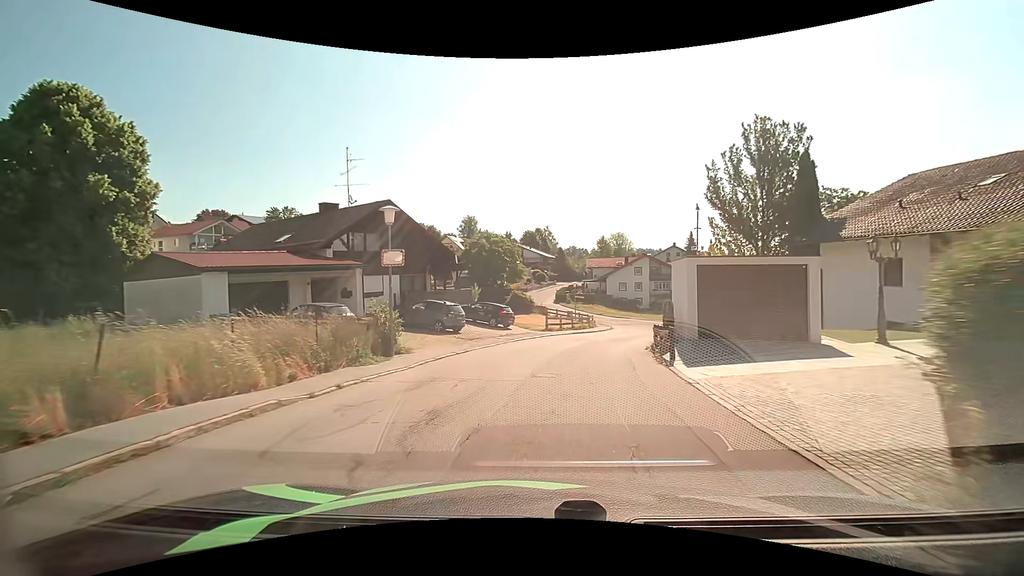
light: Day
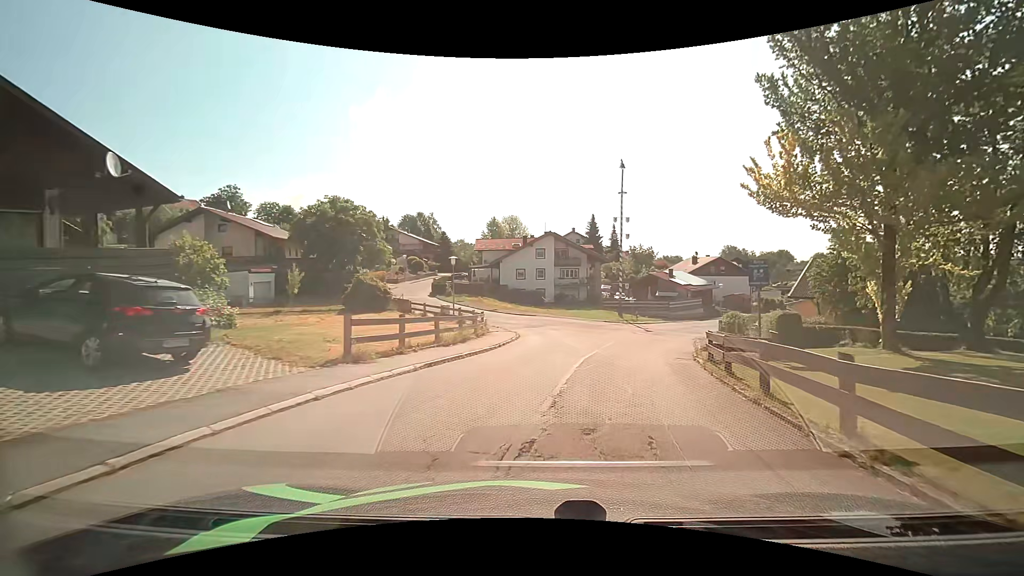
(+1.9, +22.9) m; +12°
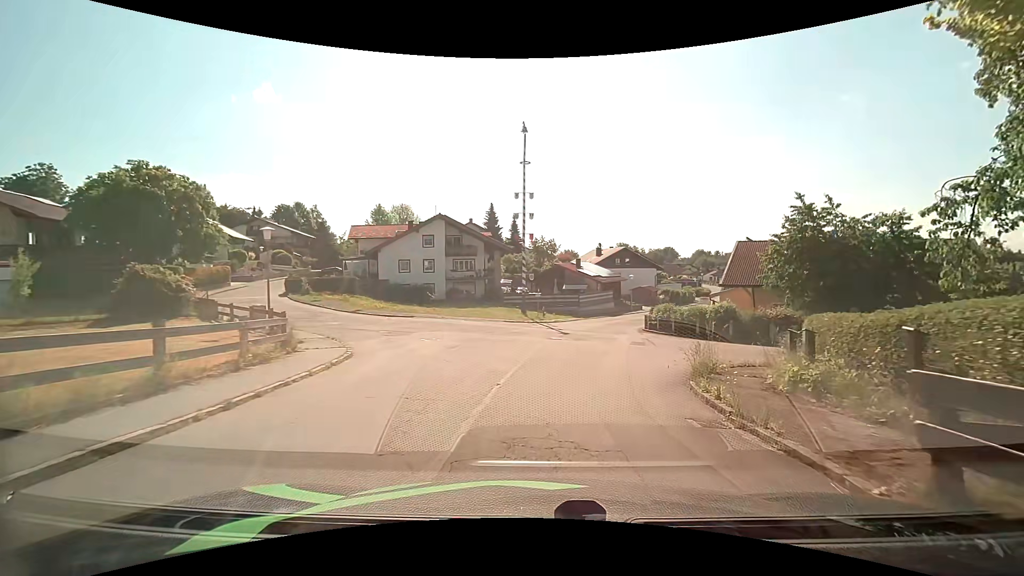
(+1.2, +11.1) m; +11°
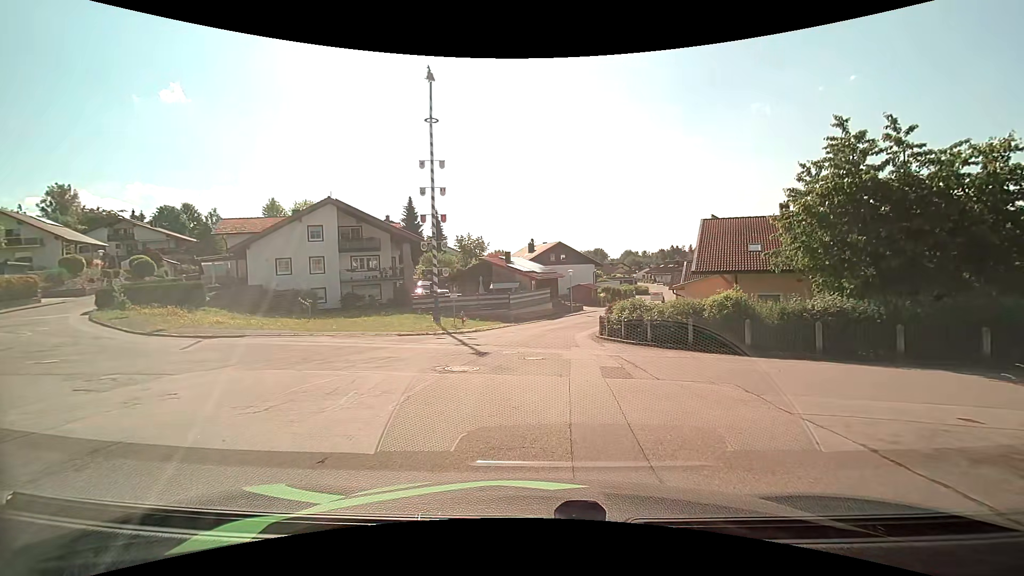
(+1.0, +10.7) m; +9°
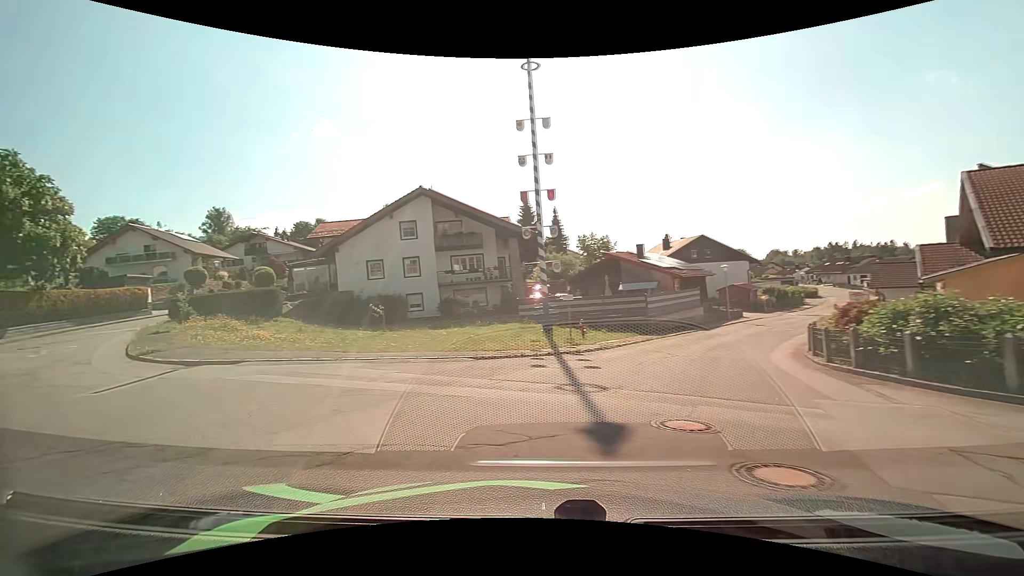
(-0.5, +9.2) m; -13°
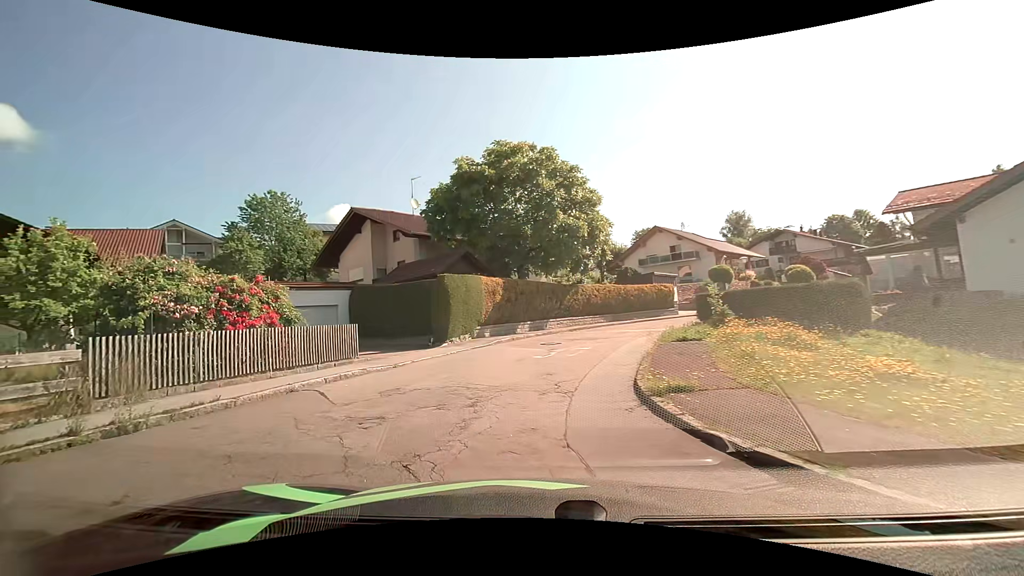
(-5.7, +9.9) m; -57°
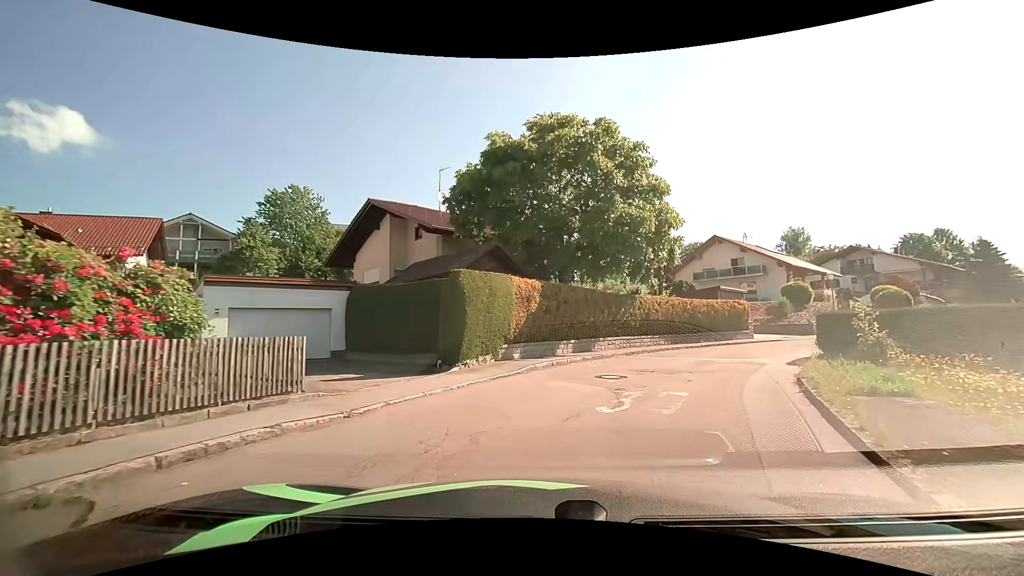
(-0.3, +6.0) m; -4°
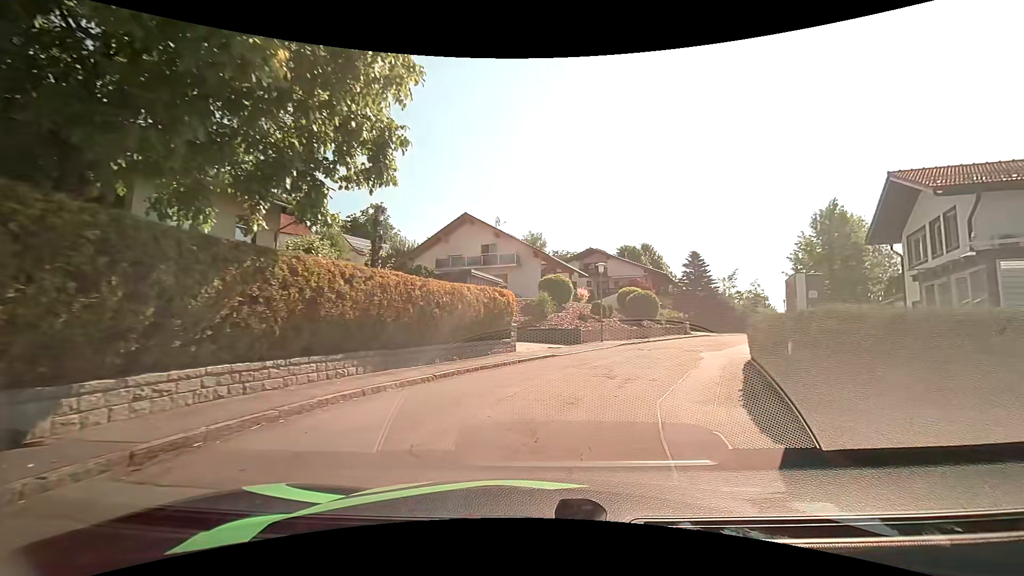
(+3.8, +14.5) m; +28°
